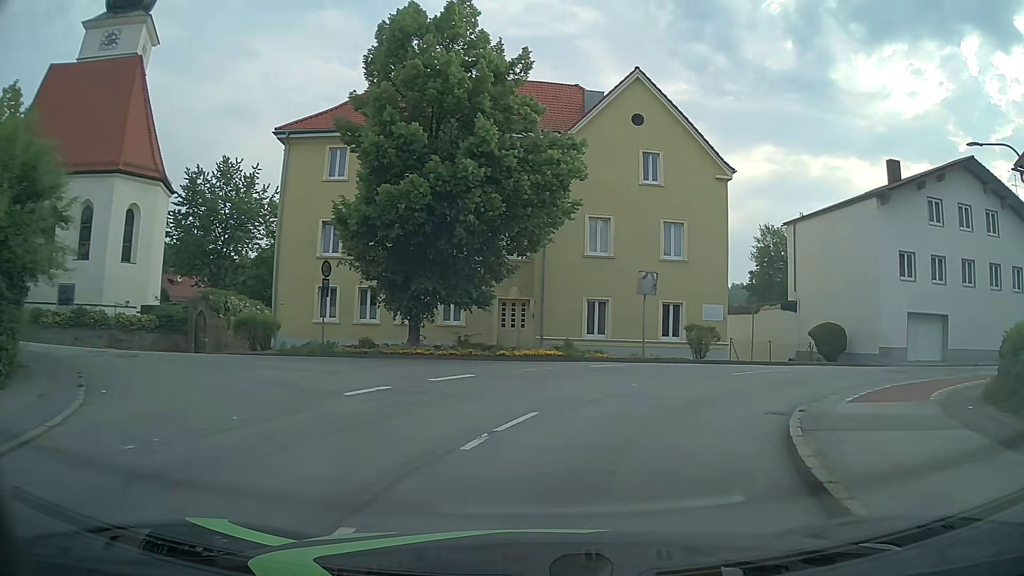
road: unclassified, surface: asphalt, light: Day
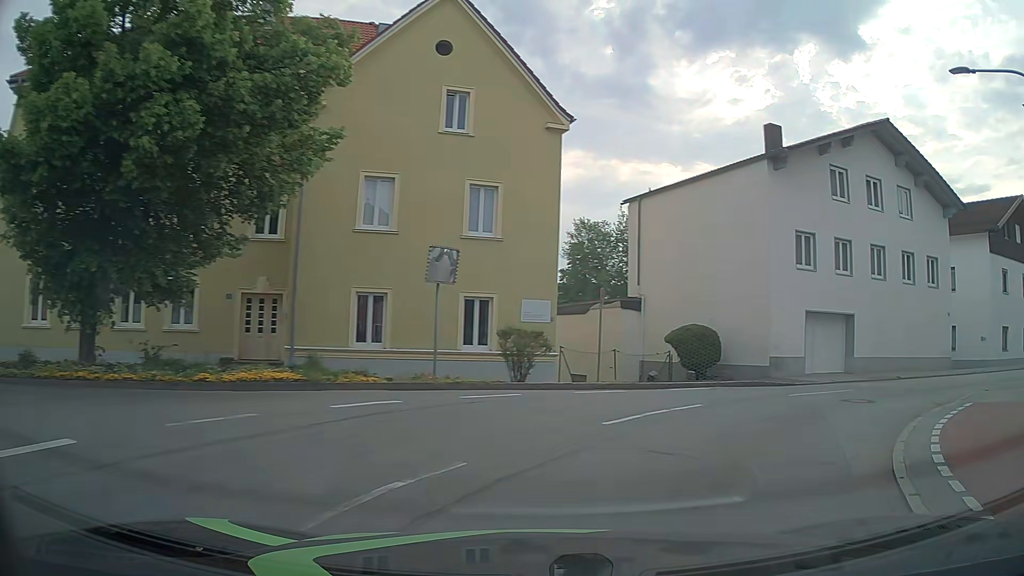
(+1.0, +8.7) m; +15°
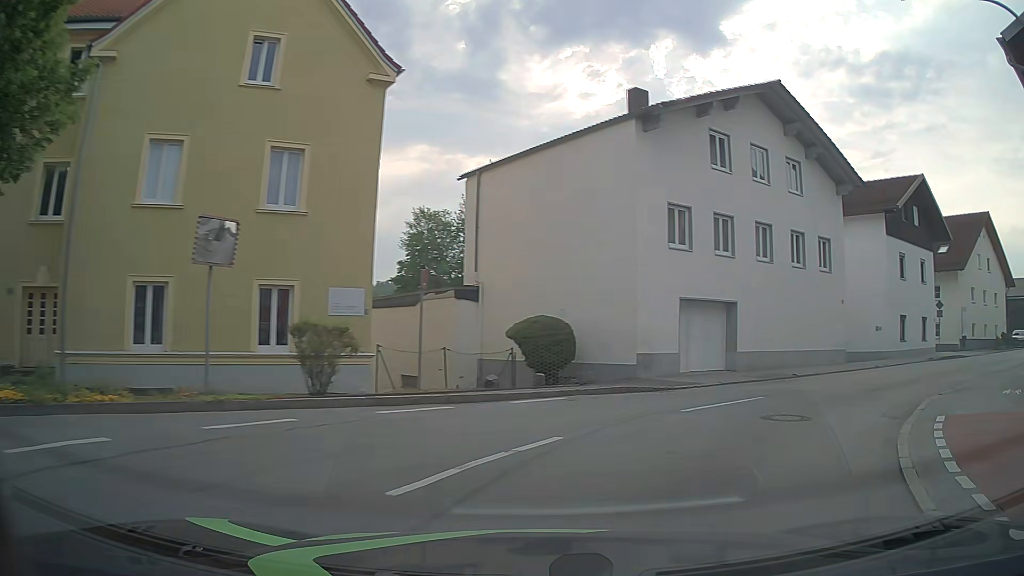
(+0.5, +4.2) m; +14°
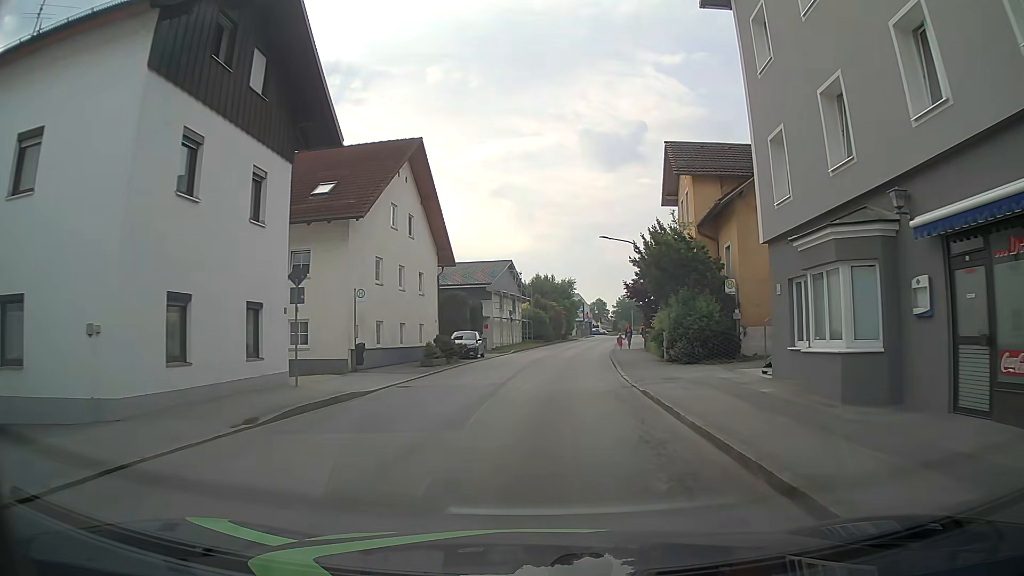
(+13.0, +19.3) m; +53°
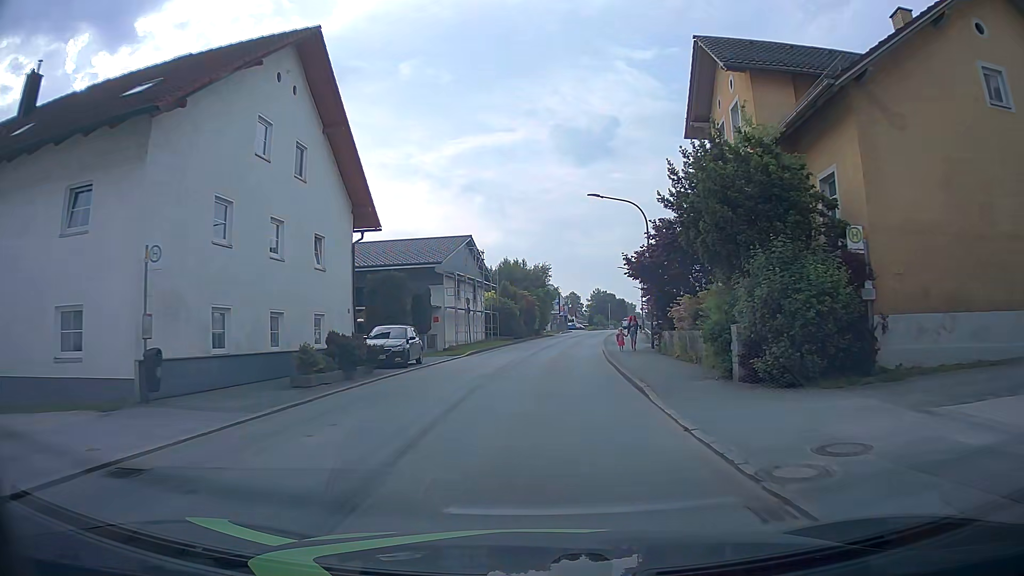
(+0.4, +12.6) m; +3°
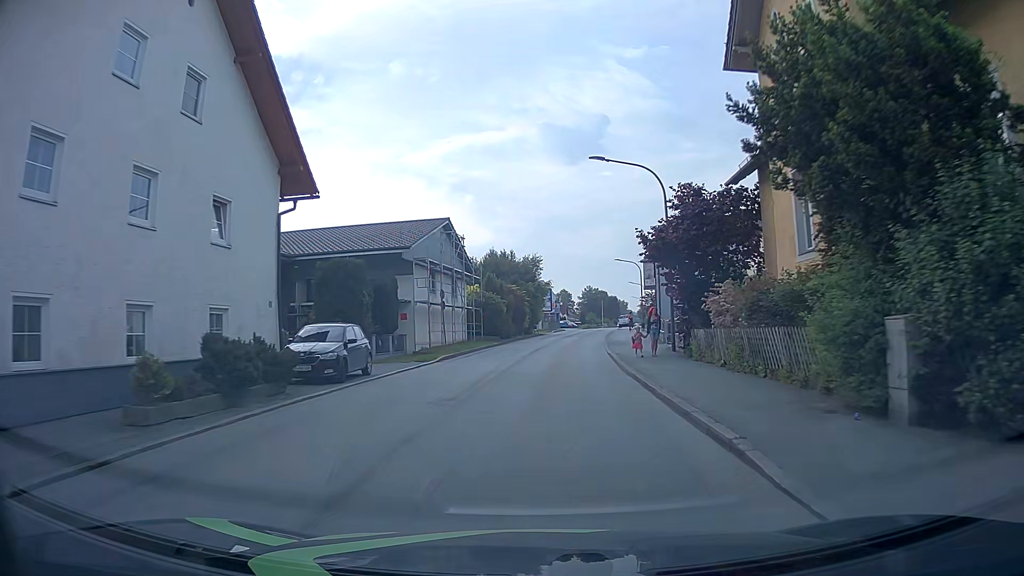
(+0.1, +6.8) m; 0°
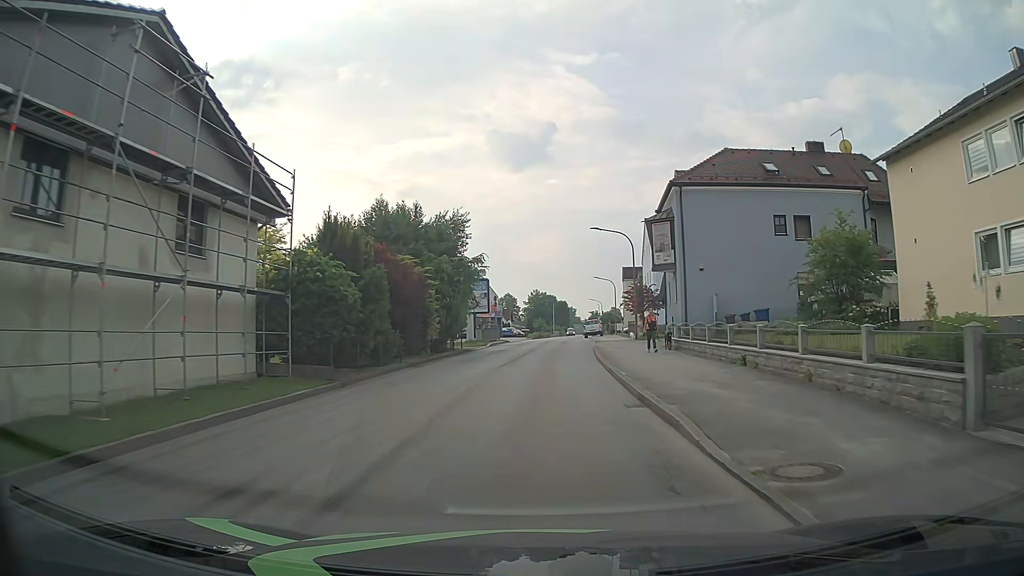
(+1.5, +27.7) m; +5°
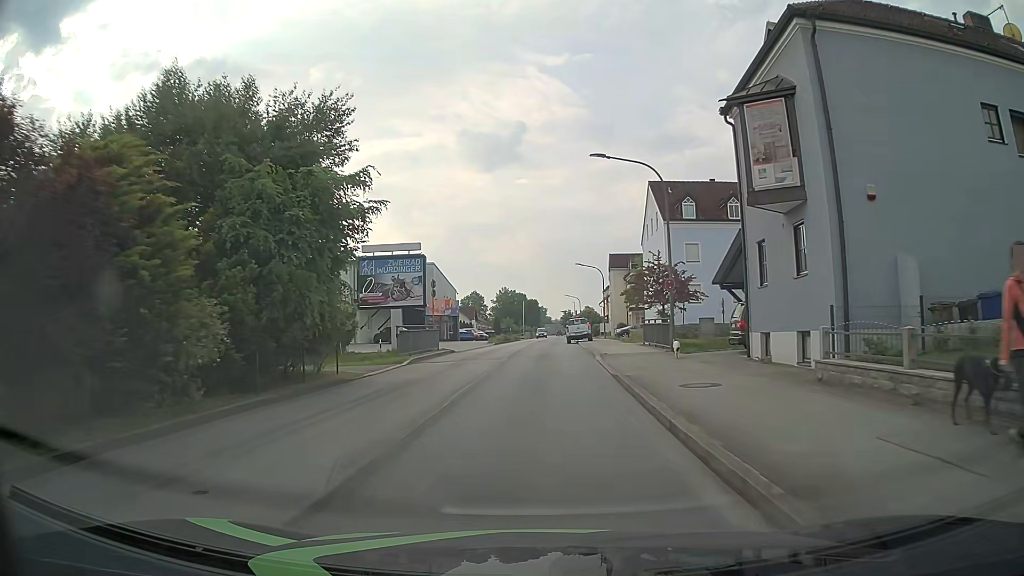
(+0.5, +19.3) m; +3°
